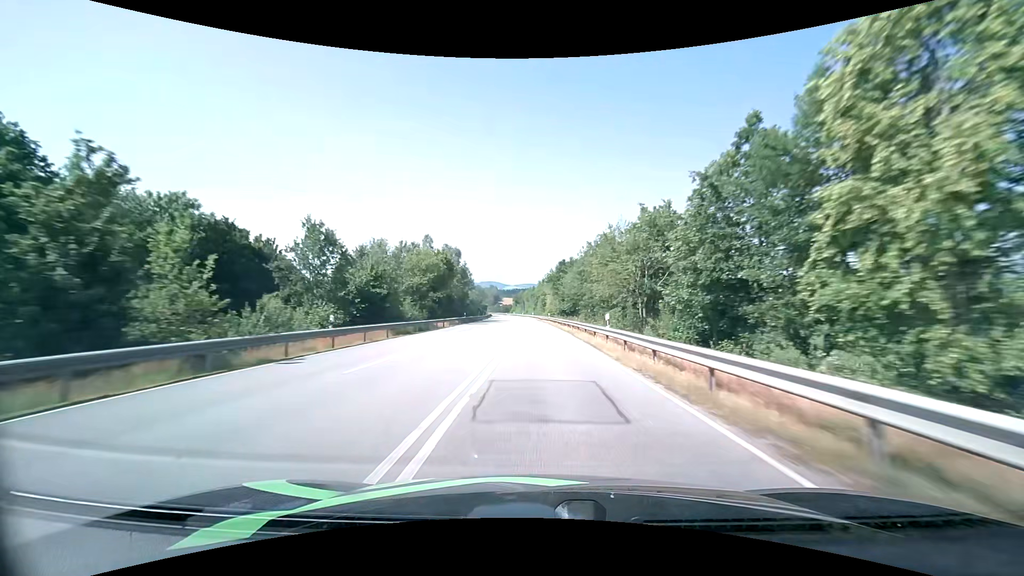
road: primary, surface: asphalt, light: Day
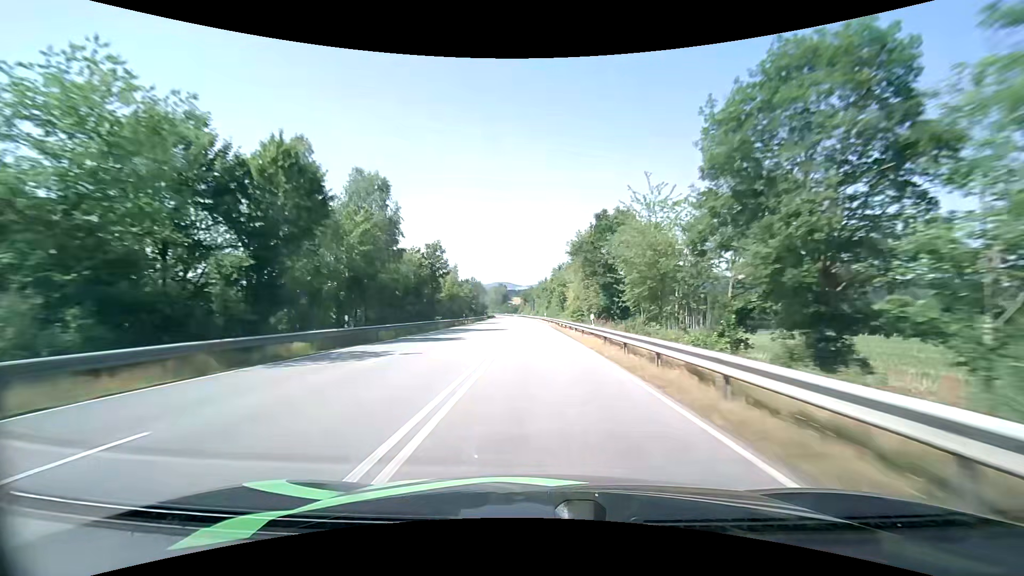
(-0.4, +45.3) m; -1°
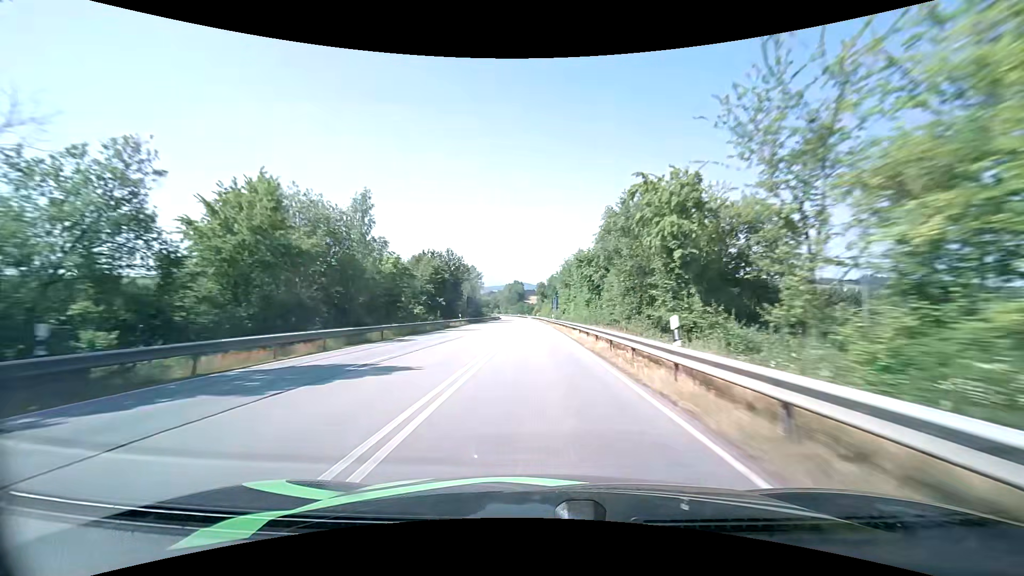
(-1.0, +62.5) m; -2°
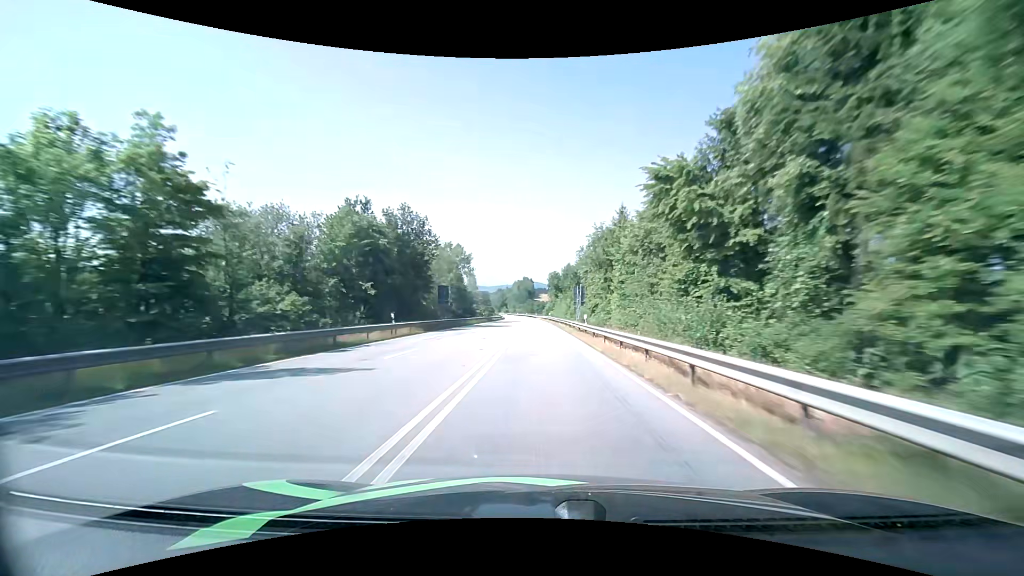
(-0.3, +32.1) m; -1°
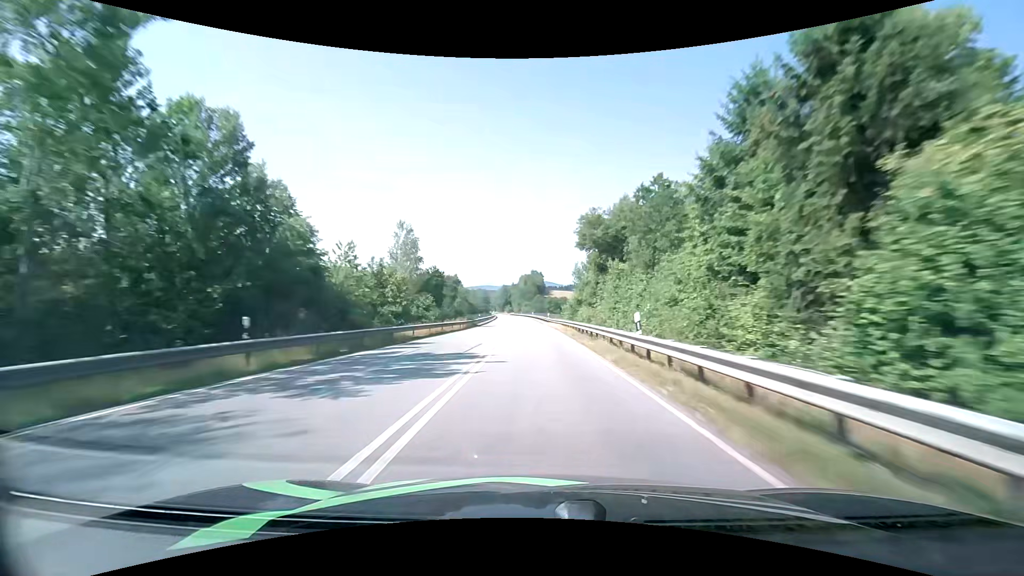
(-0.7, +64.5) m; -1°
